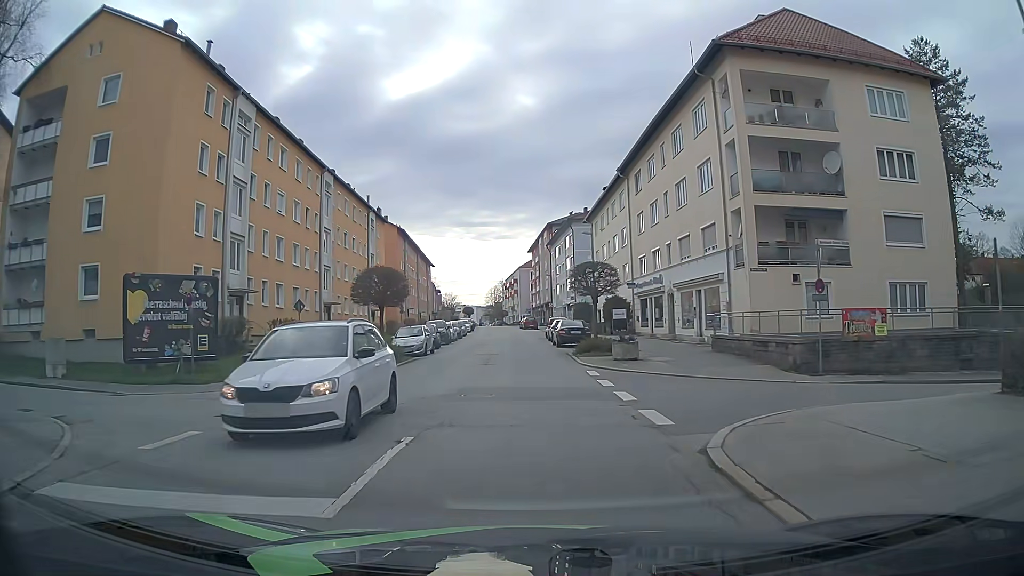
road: tertiary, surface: asphalt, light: Day
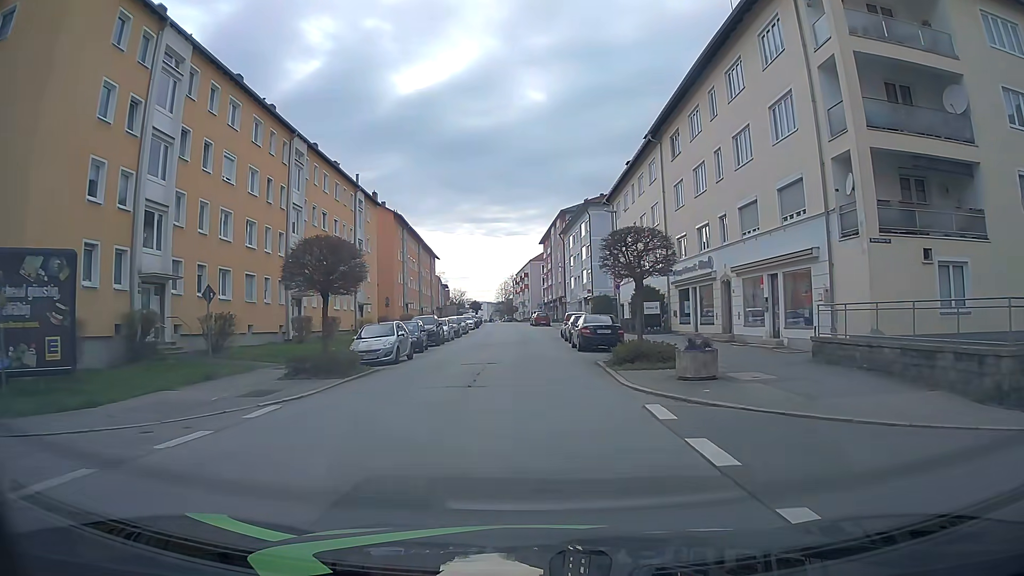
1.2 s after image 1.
(-0.1, +8.9) m; -1°
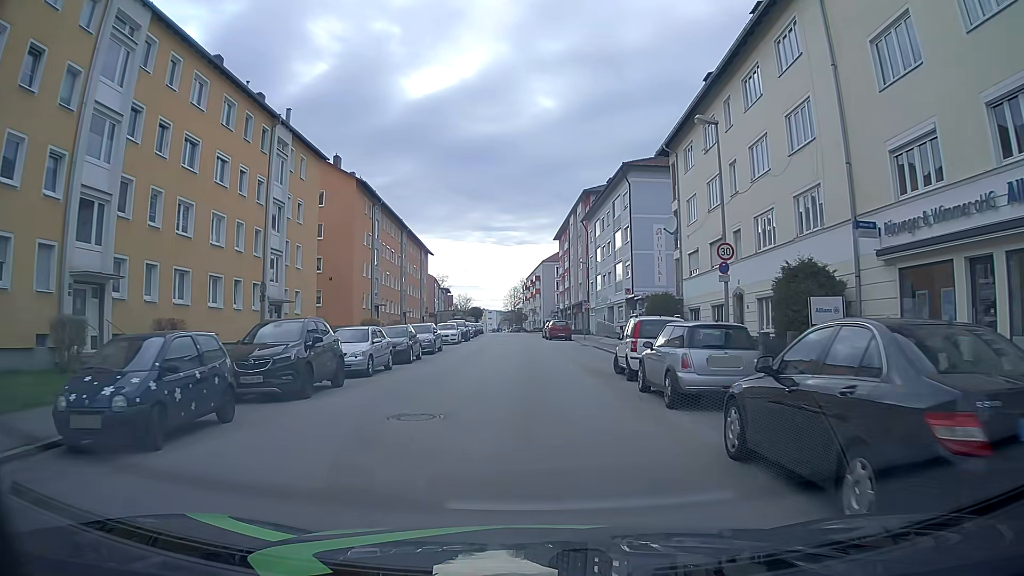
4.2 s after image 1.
(-0.4, +22.2) m; -1°
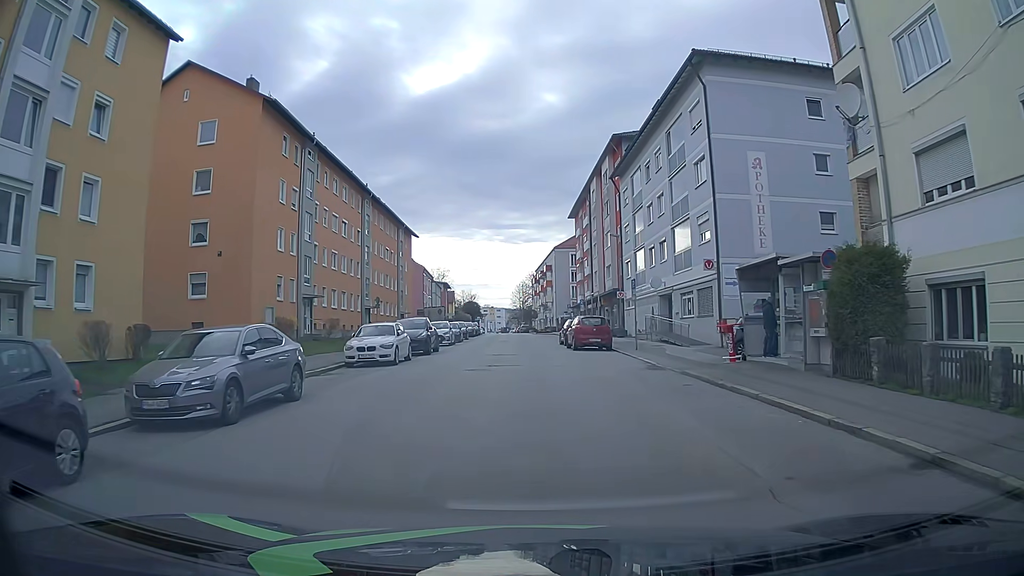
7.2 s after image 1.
(-0.1, +22.2) m; -1°
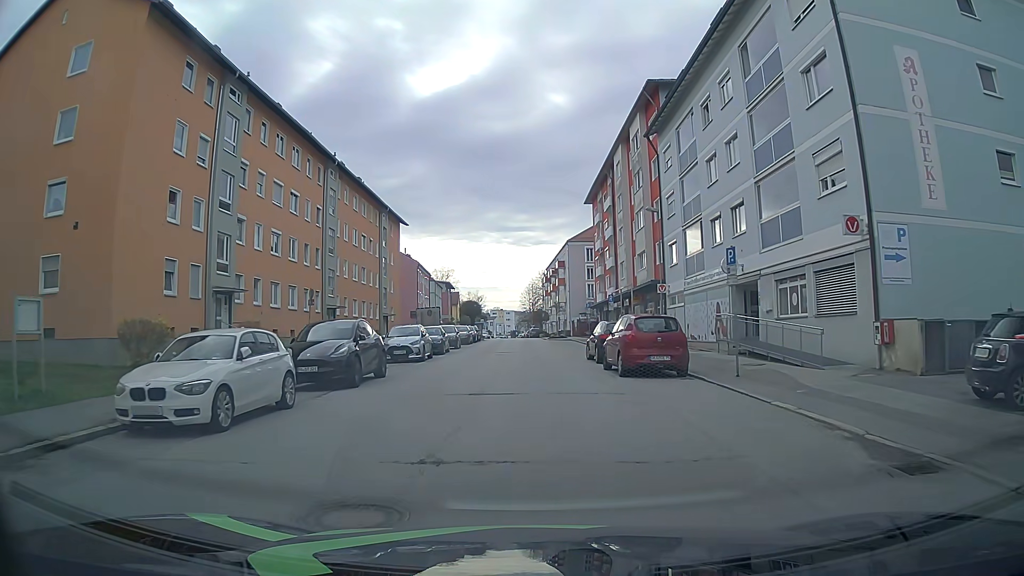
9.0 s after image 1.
(0.0, +13.4) m; 0°
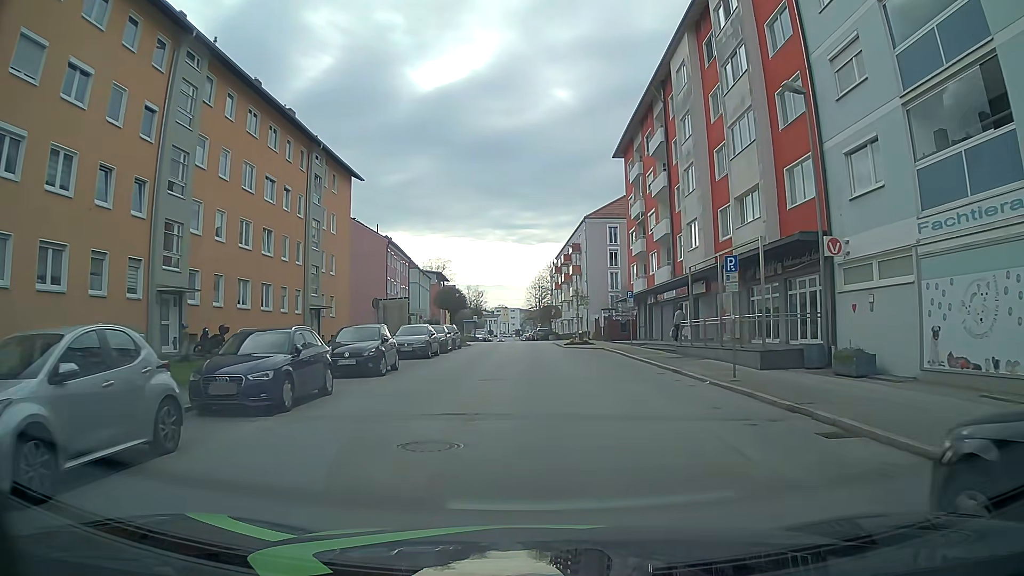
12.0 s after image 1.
(-0.5, +22.3) m; -1°
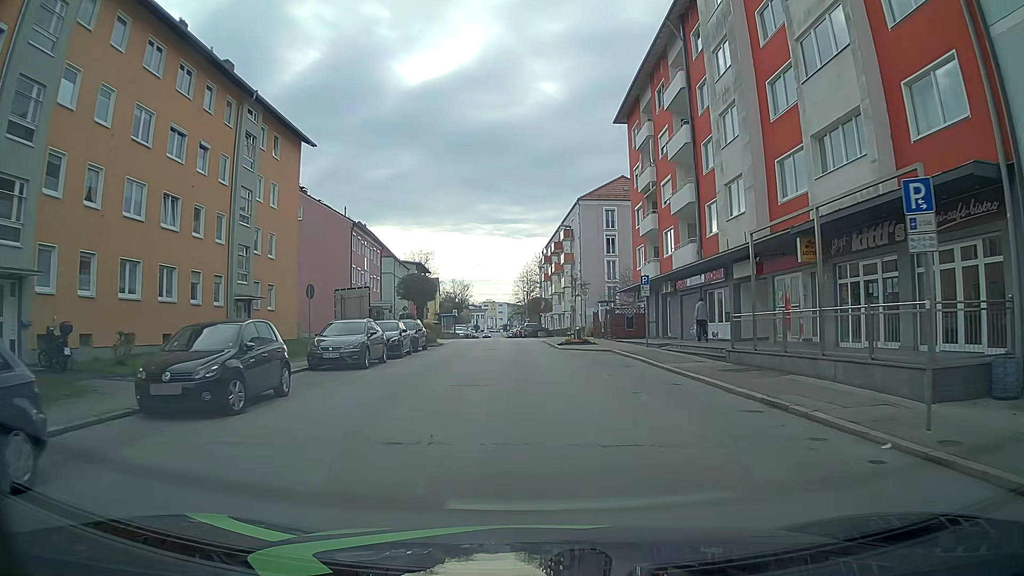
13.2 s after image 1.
(0.0, +9.0) m; 0°
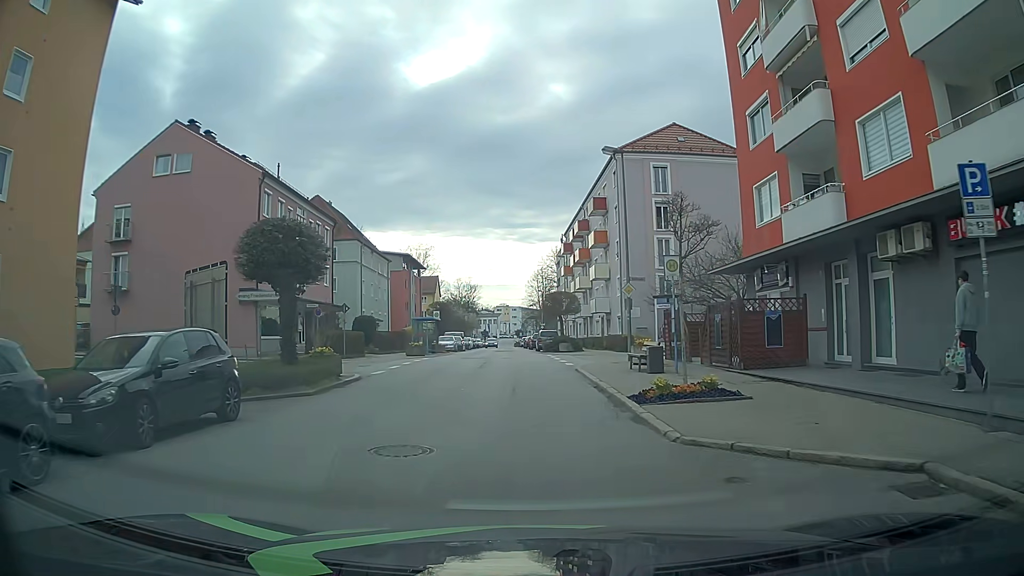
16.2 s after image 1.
(-0.1, +22.6) m; -2°
(0, +10) (0, +20) (0, +30) (0, +40) (-1, +50) (-1, +60) (-1, +70) (-2, +80) (-2, +90) (-2, +100) m
